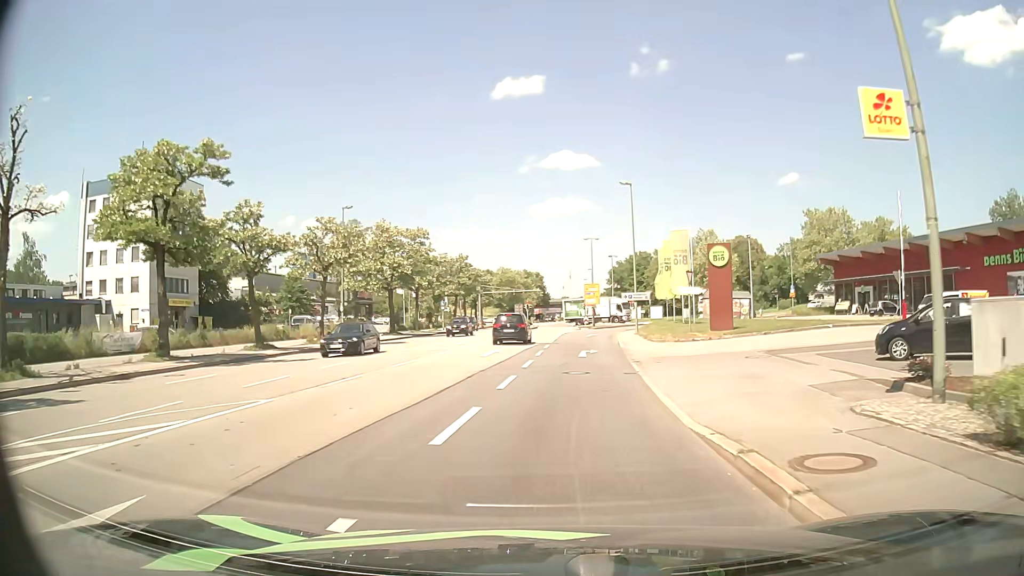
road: primary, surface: asphalt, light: Day
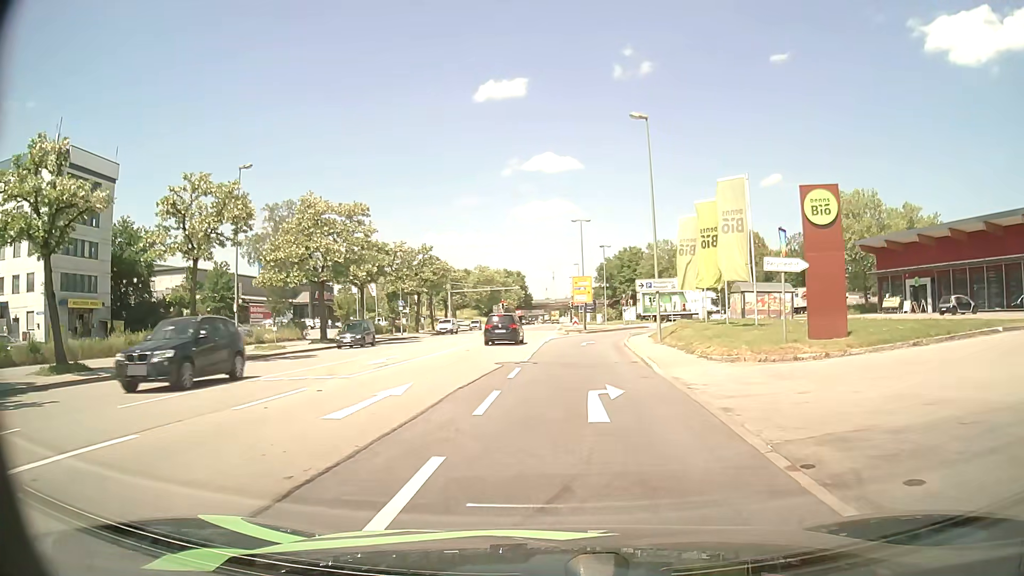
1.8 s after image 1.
(+0.4, +15.6) m; +2°
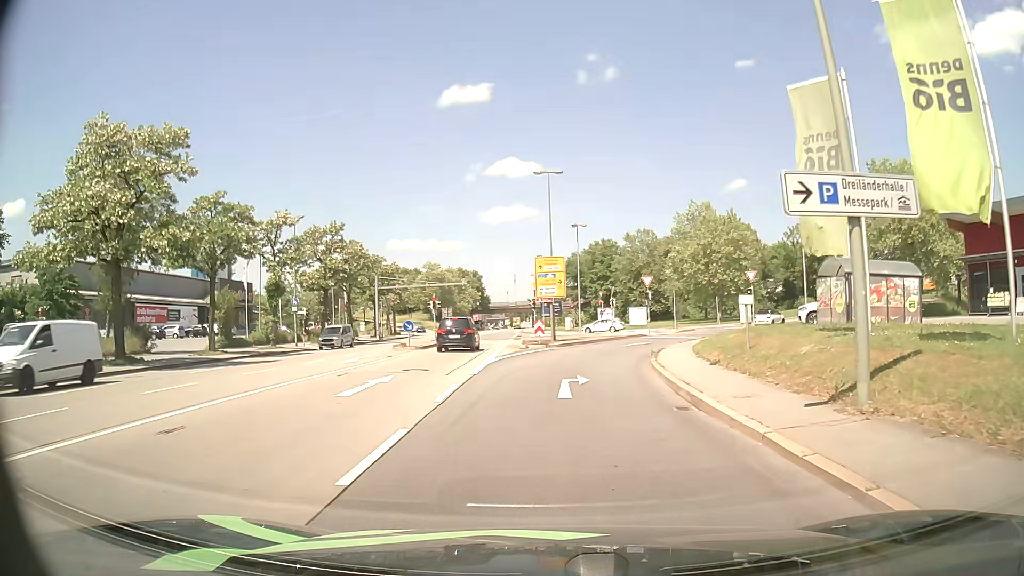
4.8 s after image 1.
(+0.6, +21.9) m; +3°
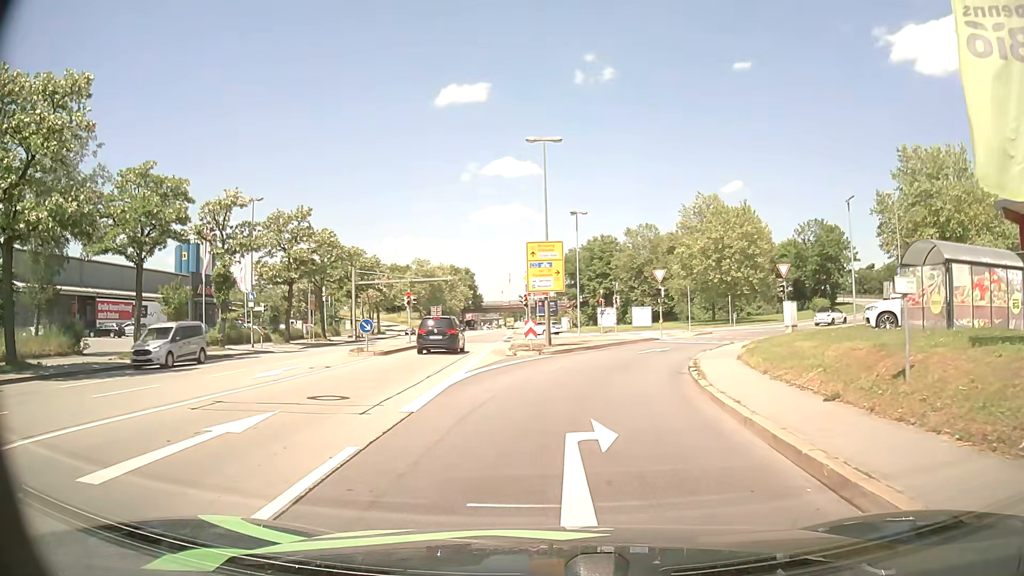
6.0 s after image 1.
(0.0, +7.4) m; 0°
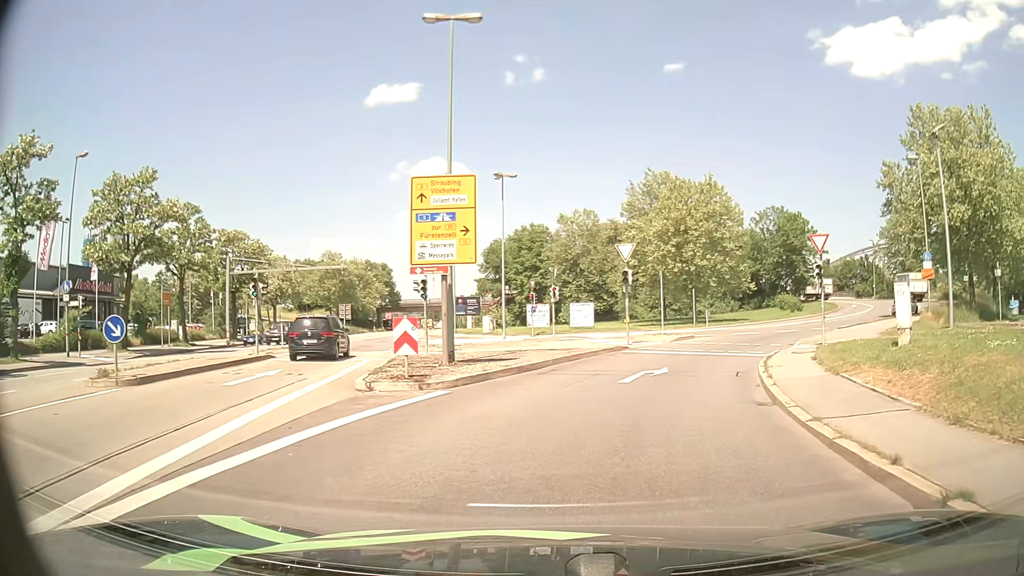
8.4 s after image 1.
(+0.4, +14.1) m; +6°
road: primary_link
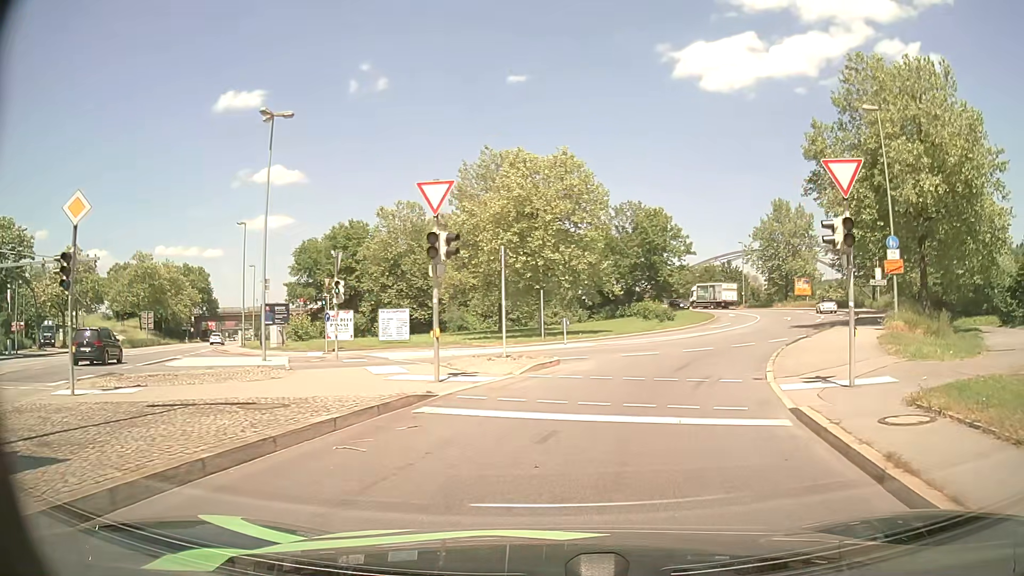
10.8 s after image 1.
(+1.7, +14.0) m; +14°
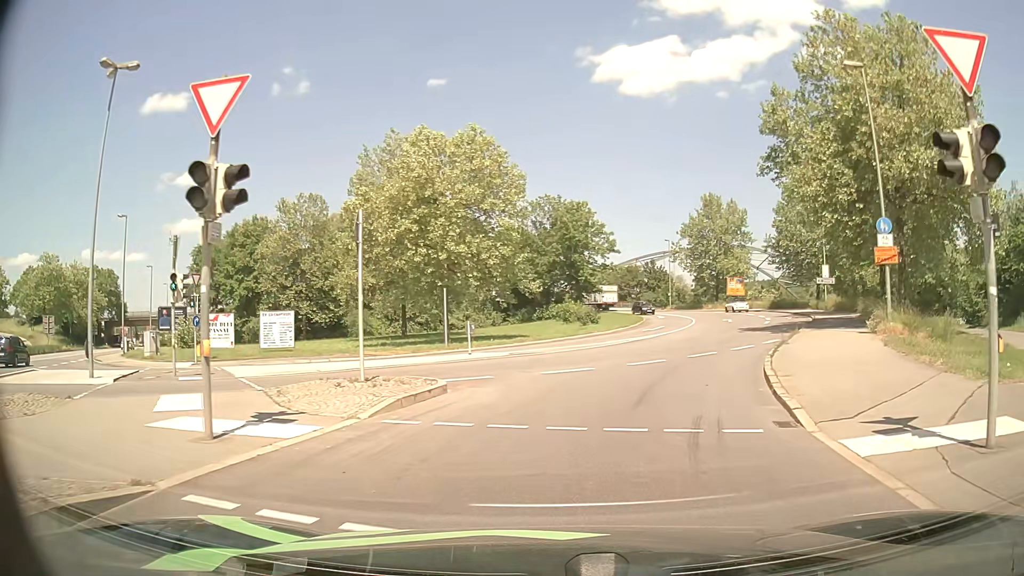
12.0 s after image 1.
(+0.4, +6.6) m; +7°
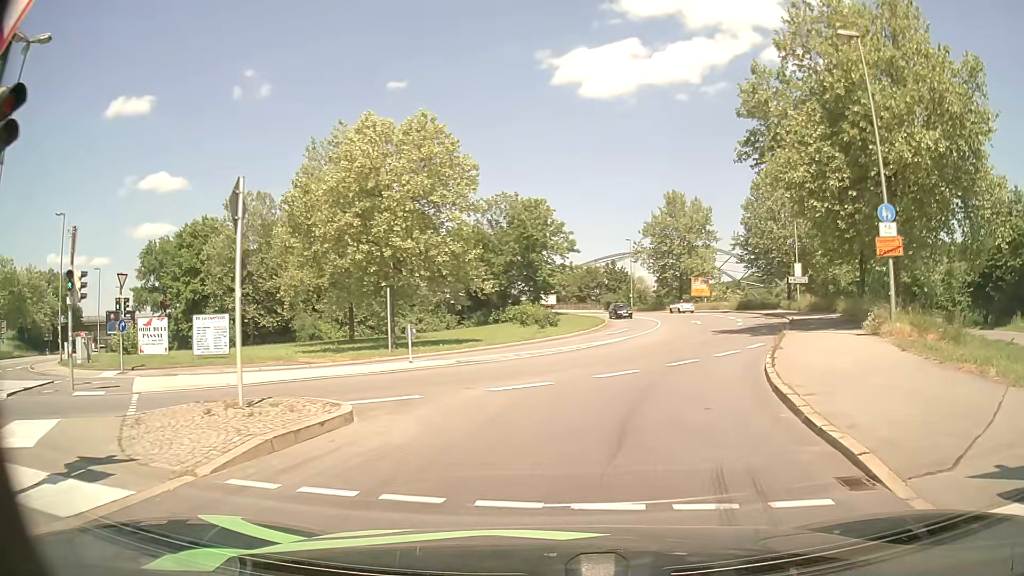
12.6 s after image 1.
(+0.1, +3.4) m; +3°
(+1, +10) (+4, +20) (+6, +29) (+9, +39) (+11, +49) (+12, +59) (+12, +68) (+10, +78) (+7, +88) (+3, +97) m
